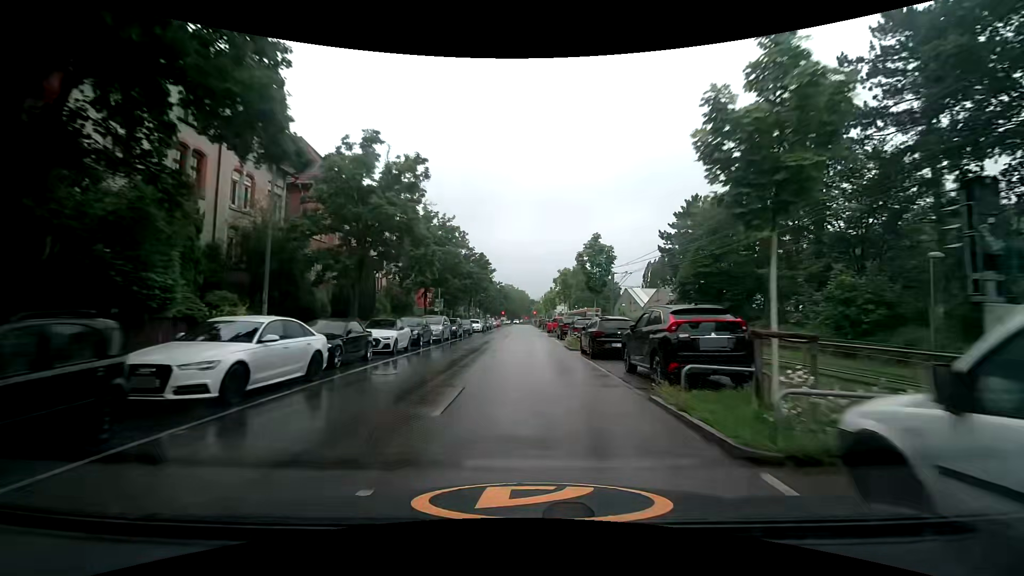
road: secondary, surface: asphalt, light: Day
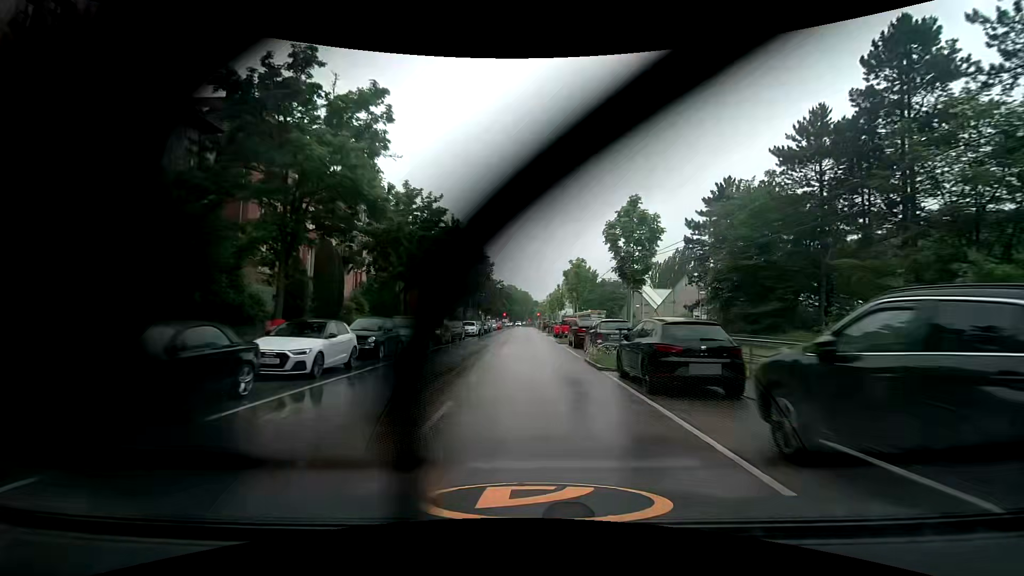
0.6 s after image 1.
(0.0, +7.6) m; -1°
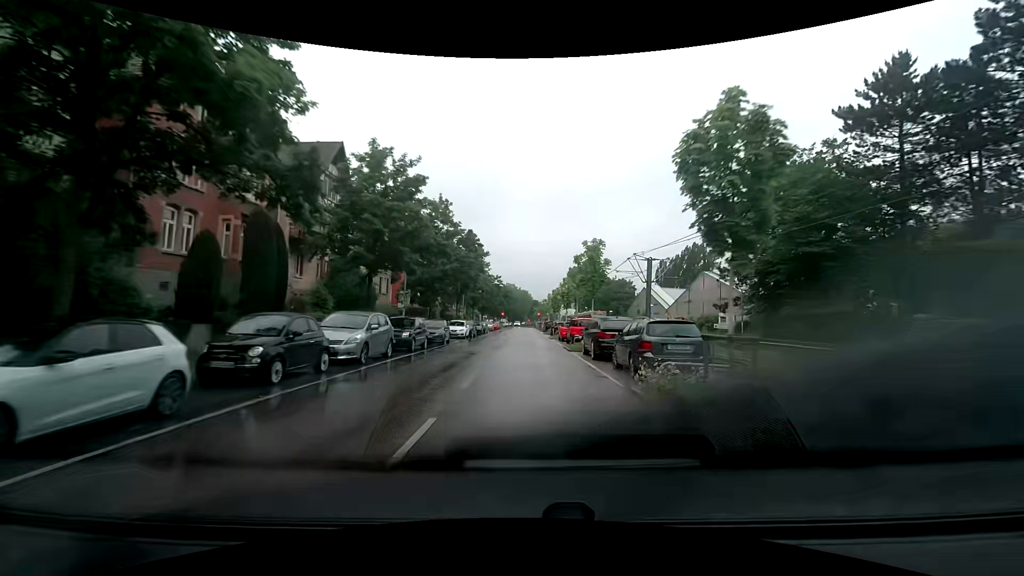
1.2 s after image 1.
(0.0, +7.5) m; 0°
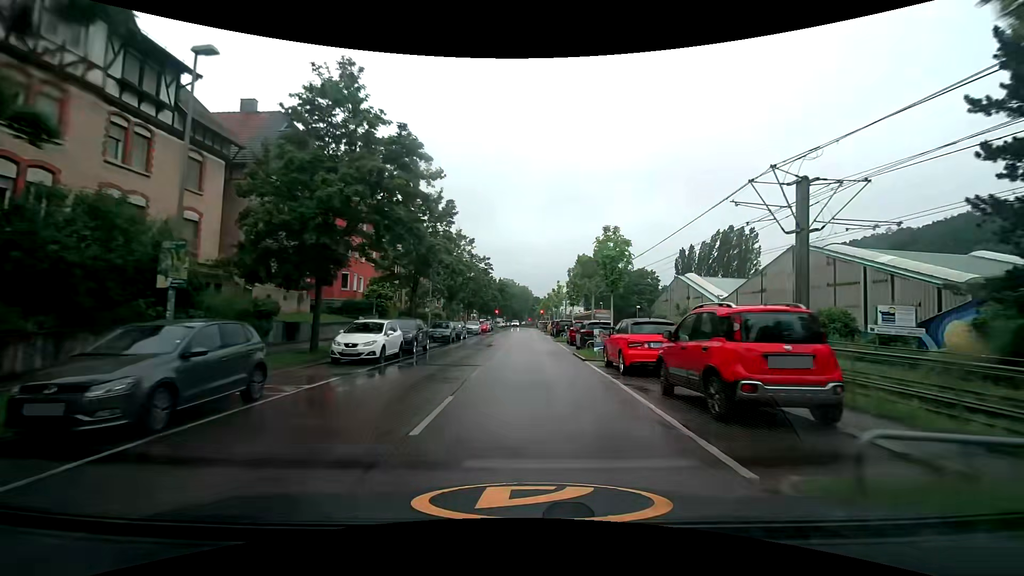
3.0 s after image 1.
(+0.1, +22.2) m; 0°
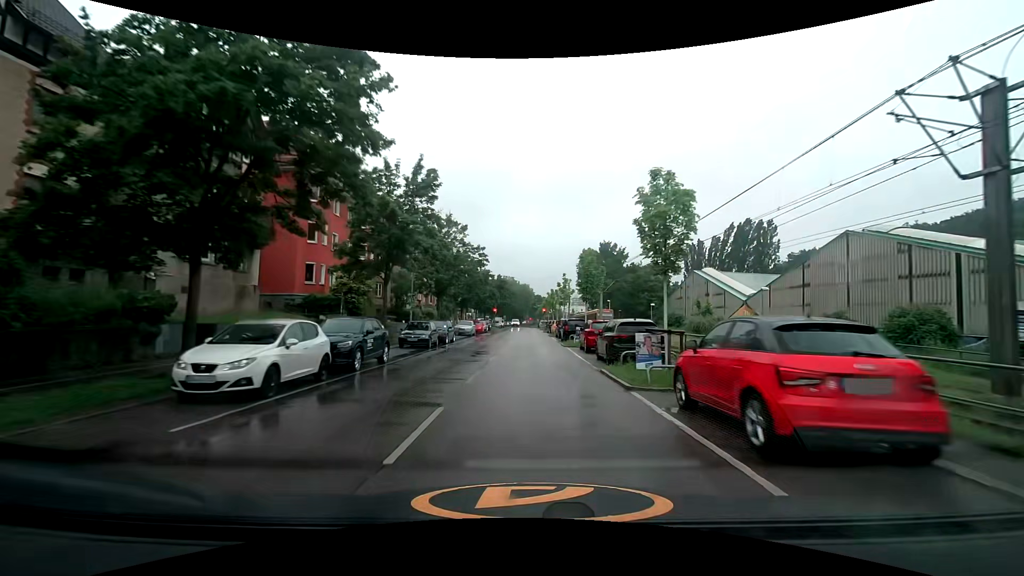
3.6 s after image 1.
(0.0, +7.2) m; 0°
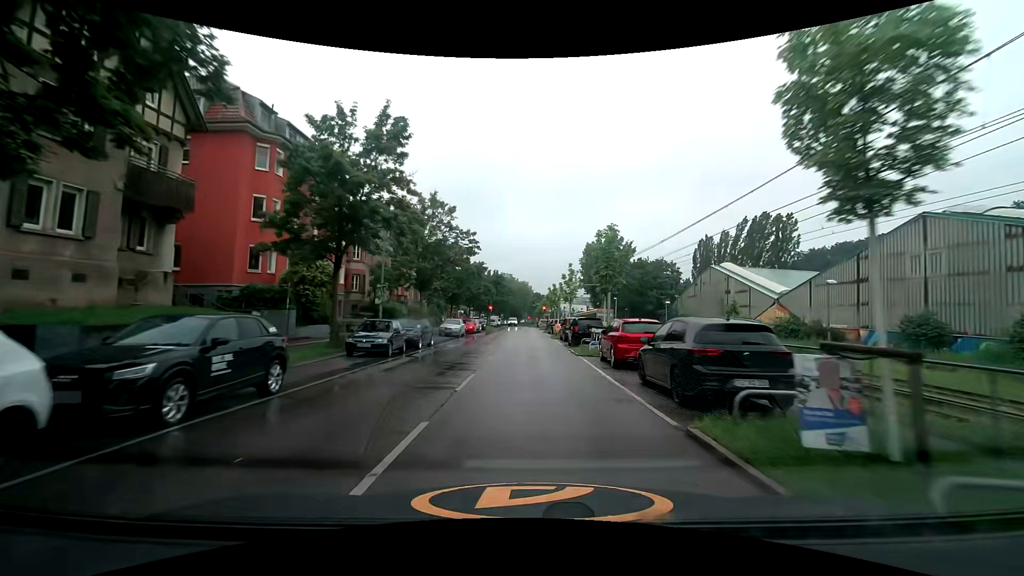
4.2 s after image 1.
(0.0, +7.1) m; +1°
